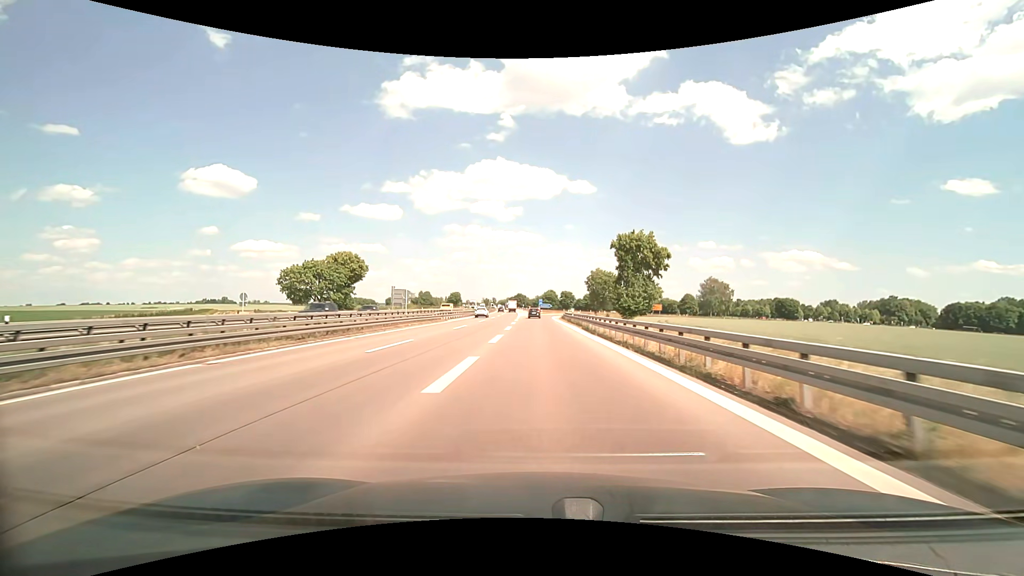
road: motorway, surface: asphalt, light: Day
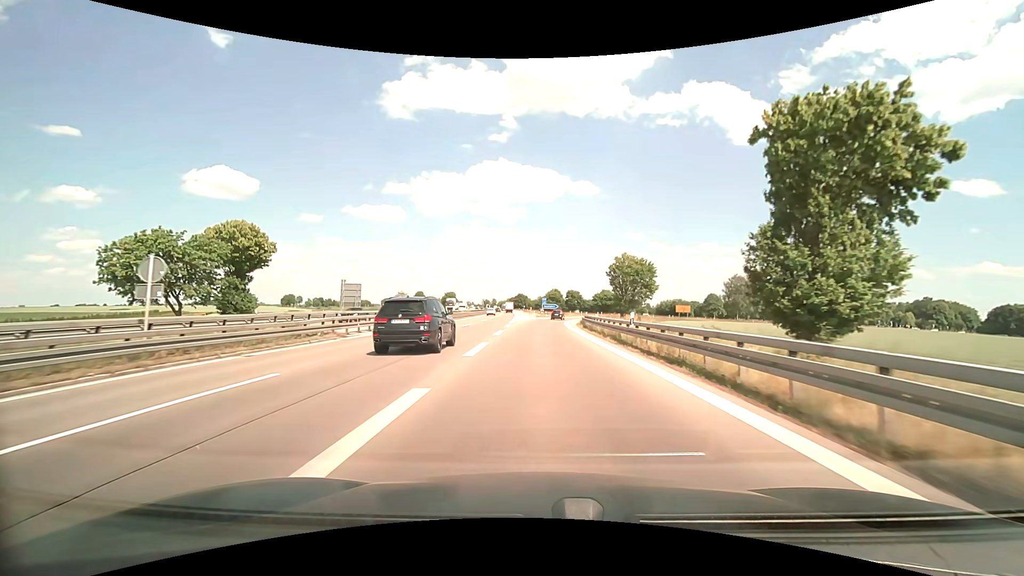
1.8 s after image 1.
(-0.1, +29.6) m; 0°
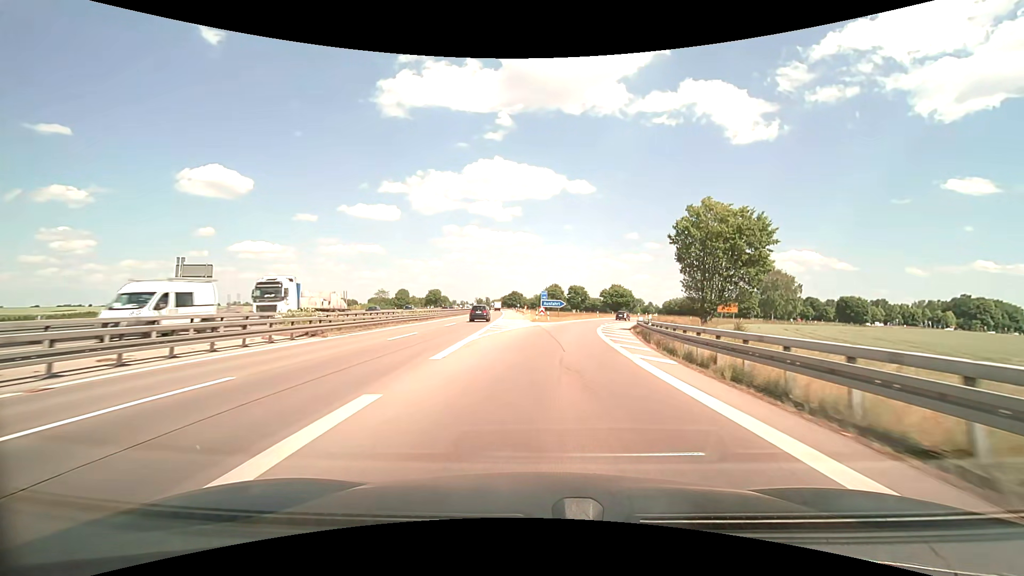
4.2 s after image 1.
(0.0, +36.4) m; +1°
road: motorway_link
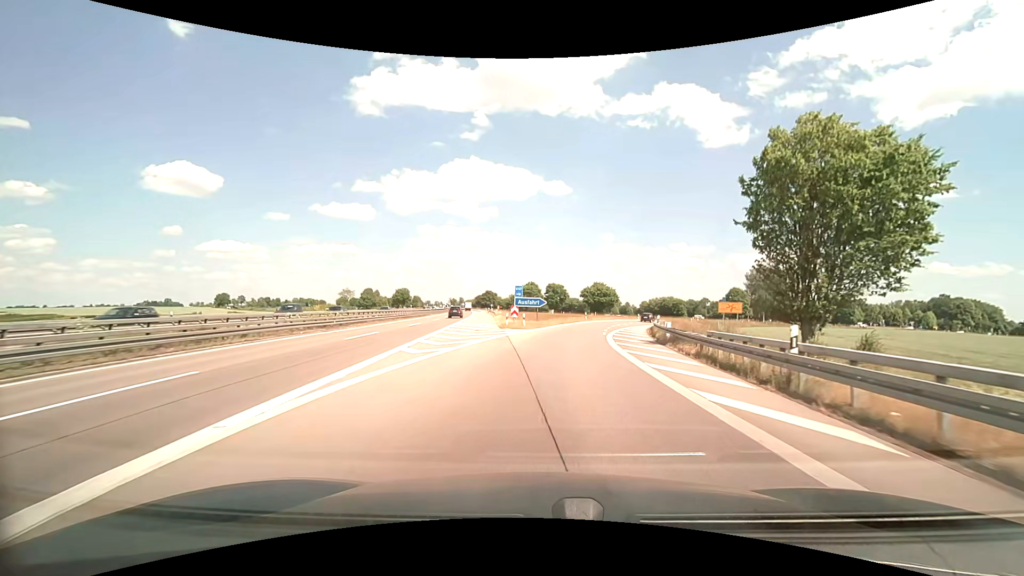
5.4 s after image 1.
(+0.3, +16.9) m; +3°
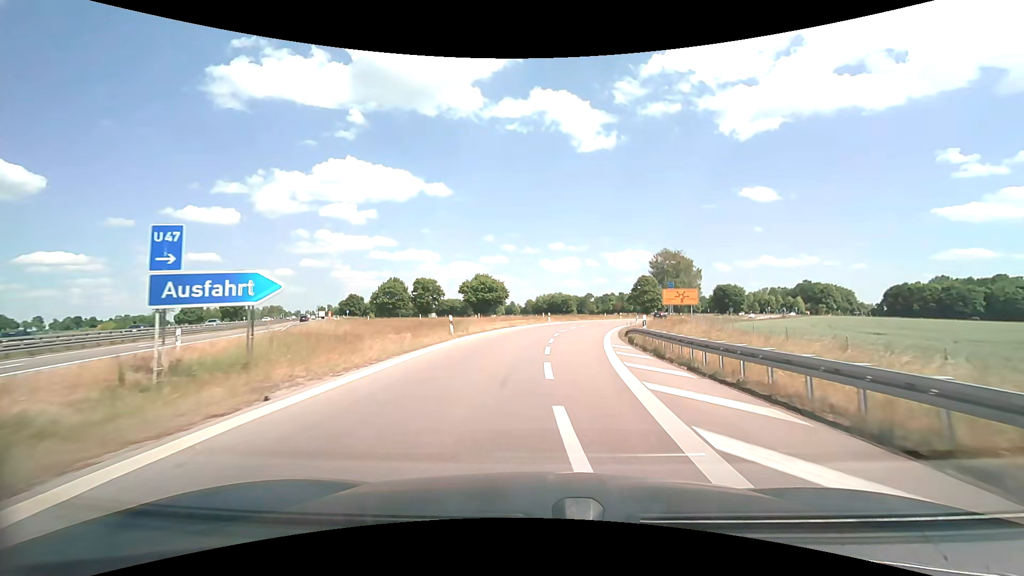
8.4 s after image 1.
(+4.4, +39.8) m; +13°
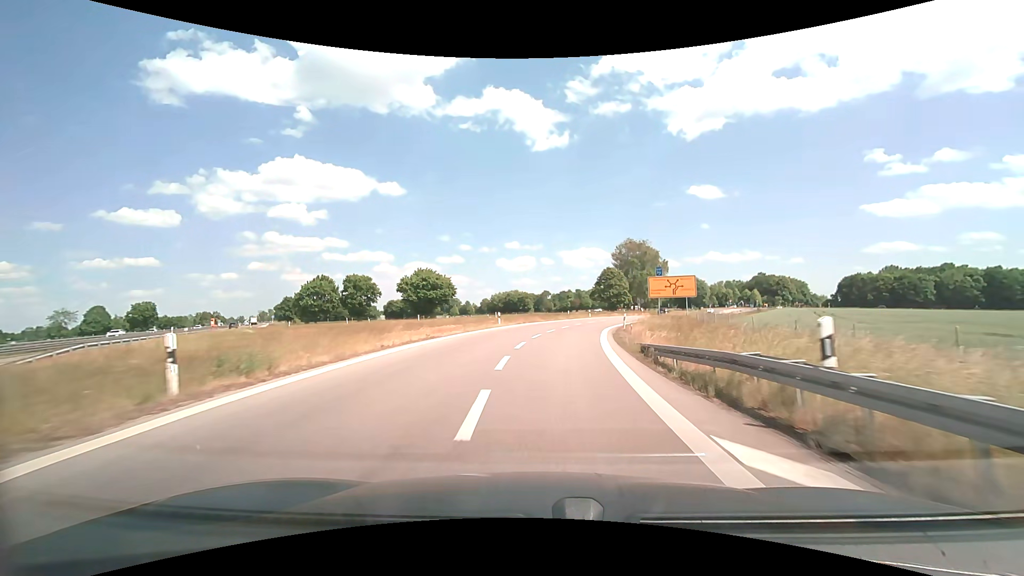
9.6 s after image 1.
(+0.8, +16.7) m; +5°
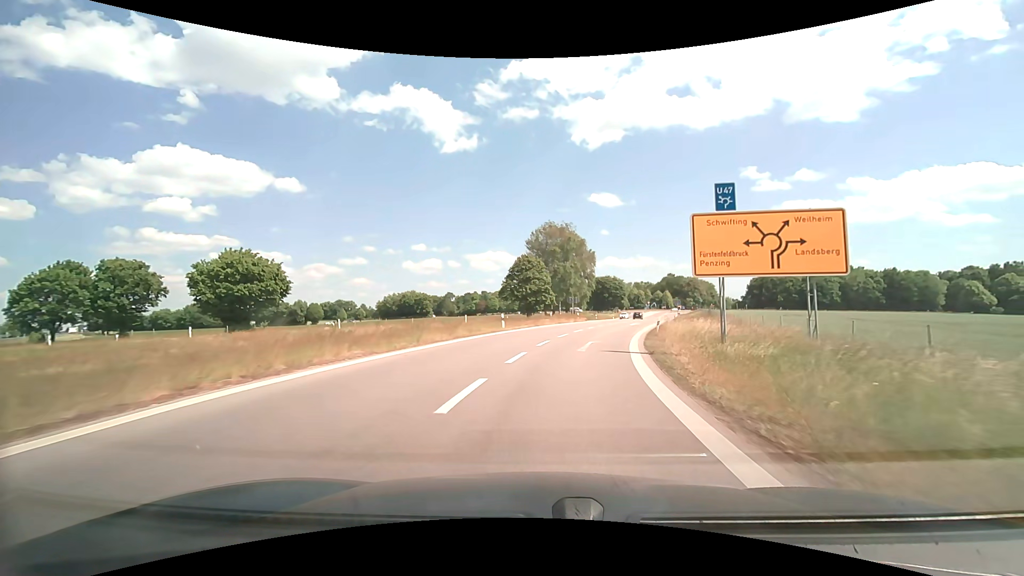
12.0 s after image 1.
(+2.8, +34.3) m; +11°
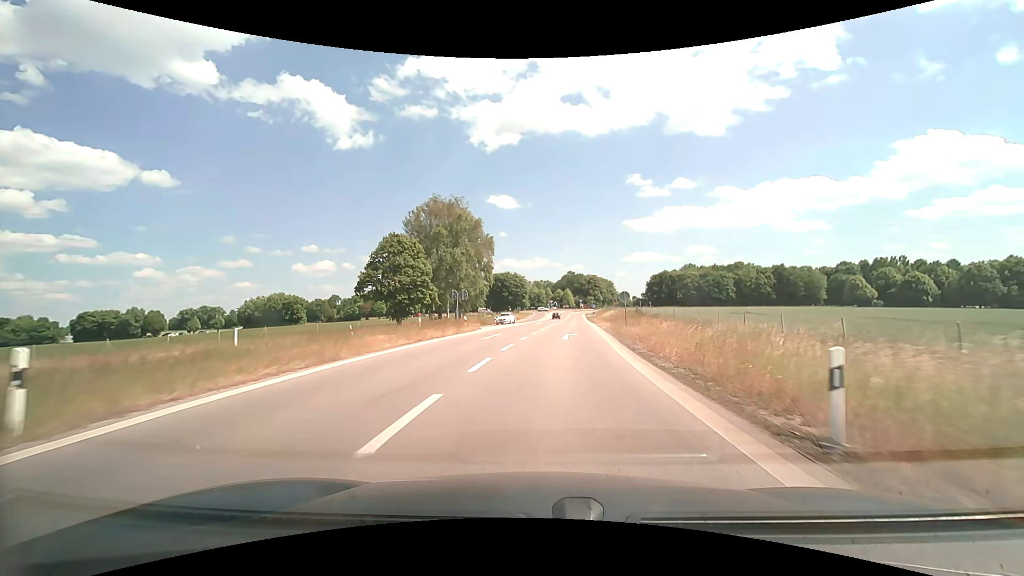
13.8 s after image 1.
(+2.6, +25.4) m; +11°
(0, +10) (+1, +20) (+2, +30) (+3, +40) (+3, +50) (+4, +60) (+5, +70) (+6, +80) (+7, +90) (+8, +100) m
